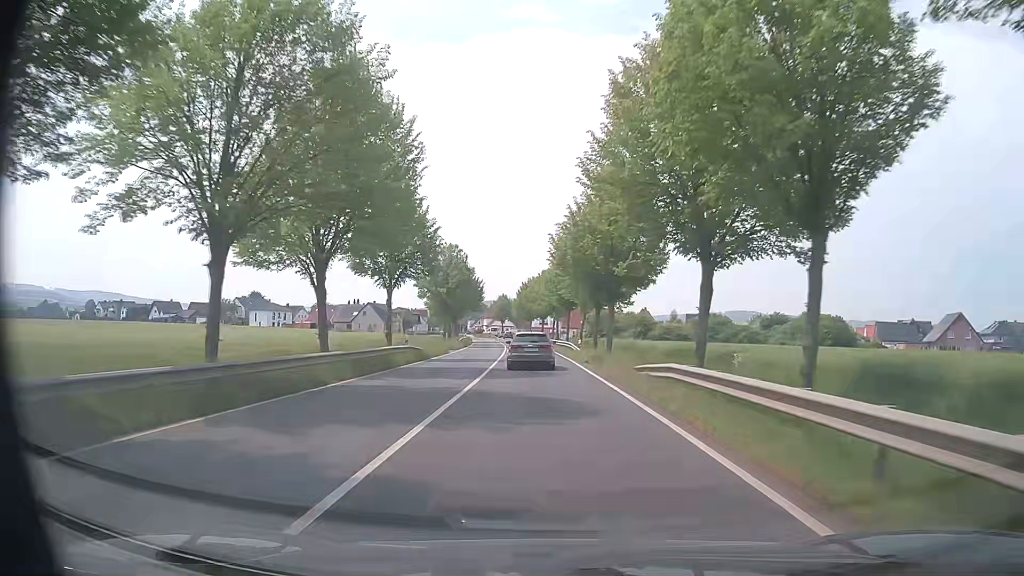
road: primary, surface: asphalt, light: Day
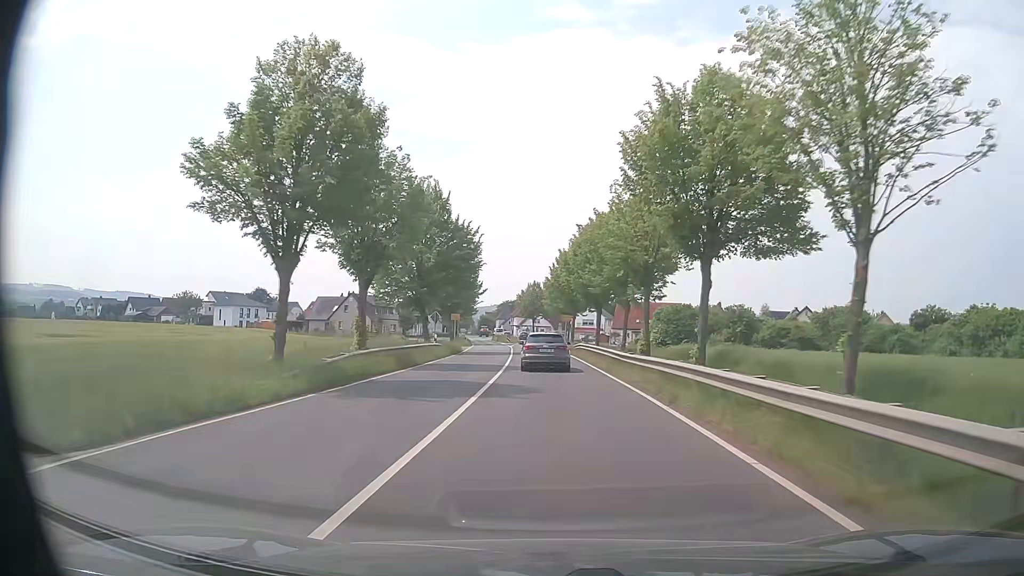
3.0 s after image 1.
(-0.9, +47.6) m; -3°
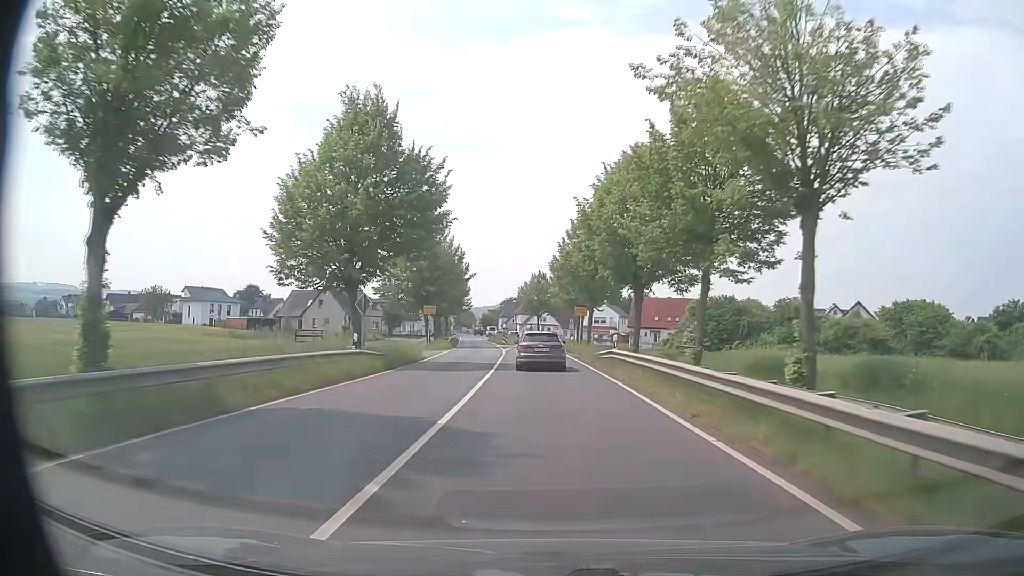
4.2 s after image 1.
(-0.1, +18.6) m; -1°
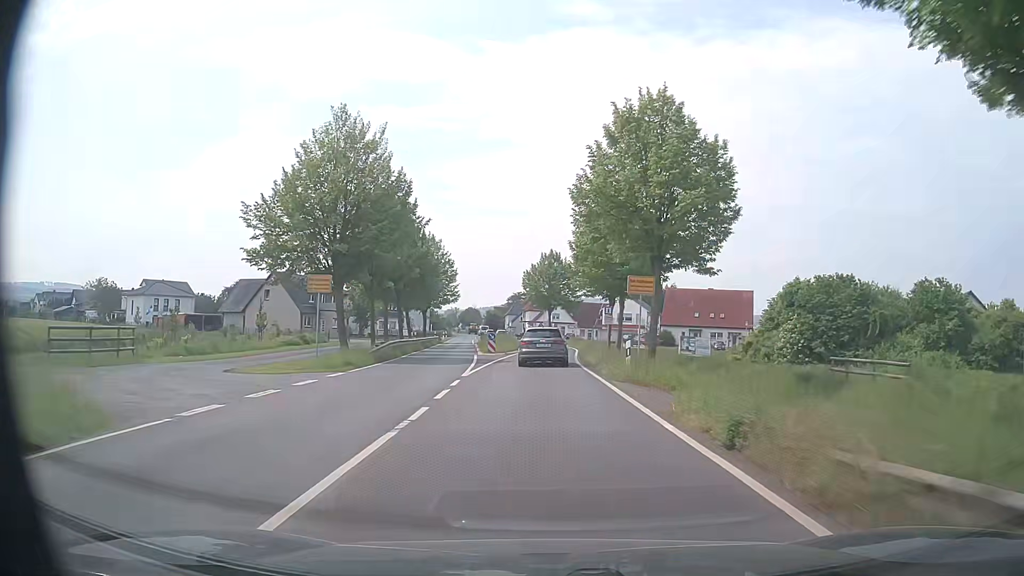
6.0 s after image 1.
(-0.1, +27.2) m; -1°
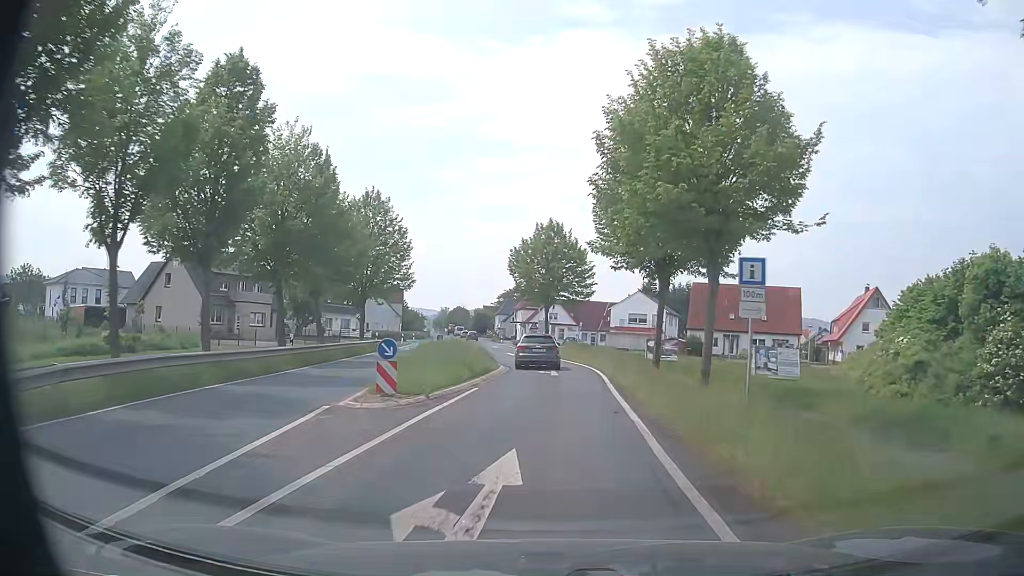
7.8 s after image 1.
(+0.1, +24.1) m; +1°
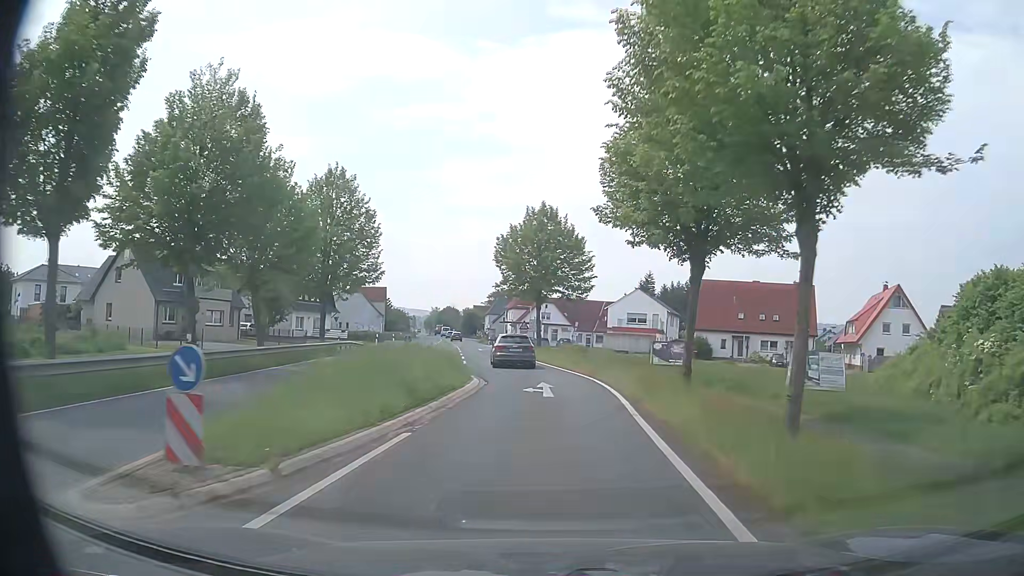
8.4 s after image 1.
(0.0, +7.7) m; 0°
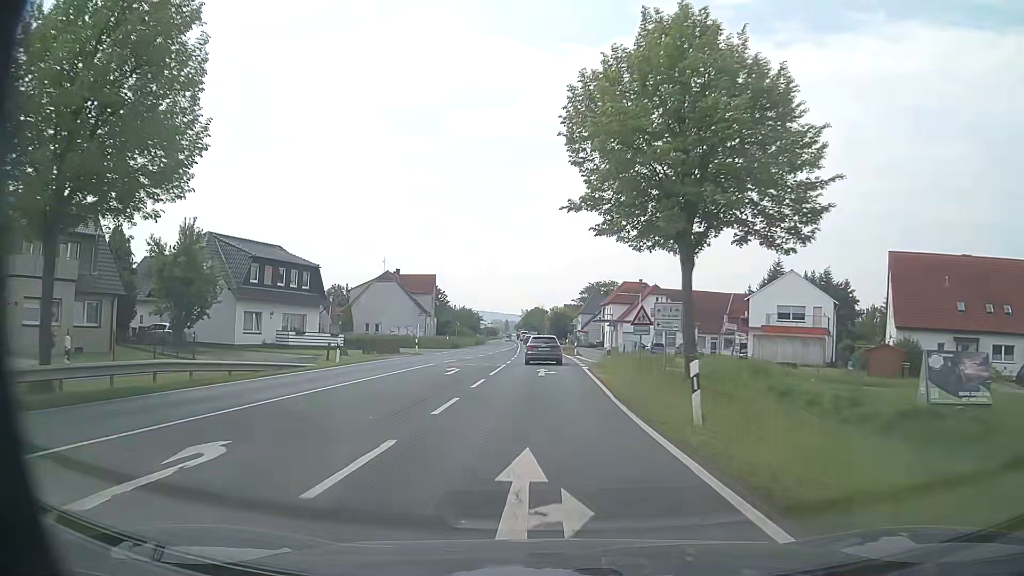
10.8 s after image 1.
(-1.6, +31.8) m; -8°
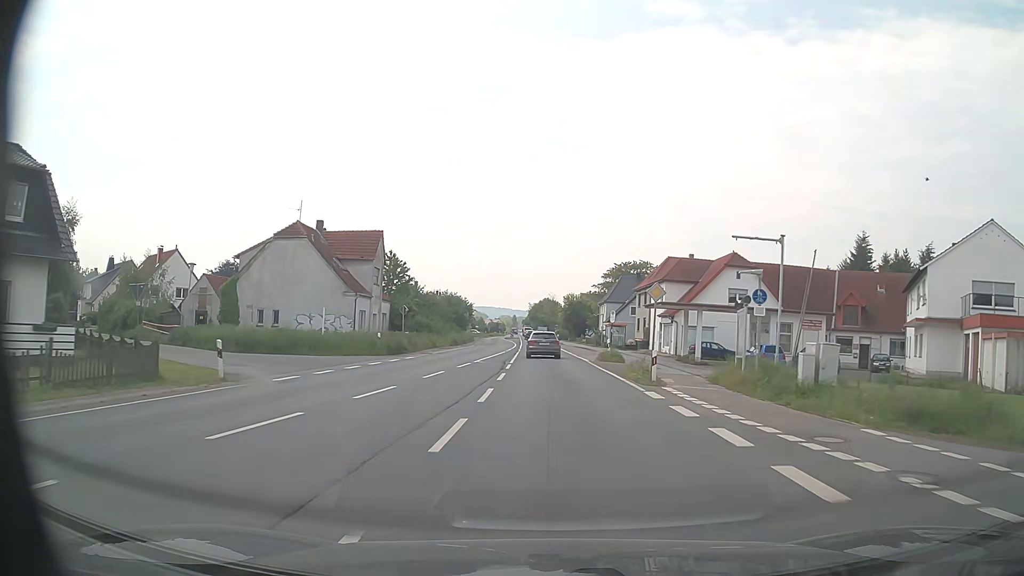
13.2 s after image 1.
(-0.6, +32.6) m; 0°
(0, +10) (0, +20) (0, +30) (0, +40) (-1, +50) (-1, +60) (-1, +70) (-2, +80) (-2, +90) (-3, +100) m
